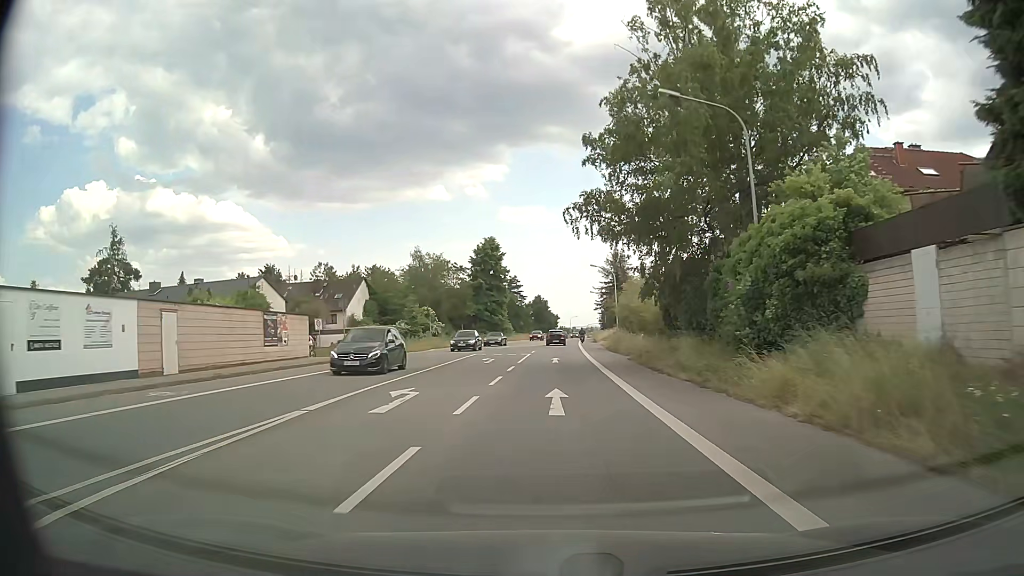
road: primary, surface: asphalt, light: Day
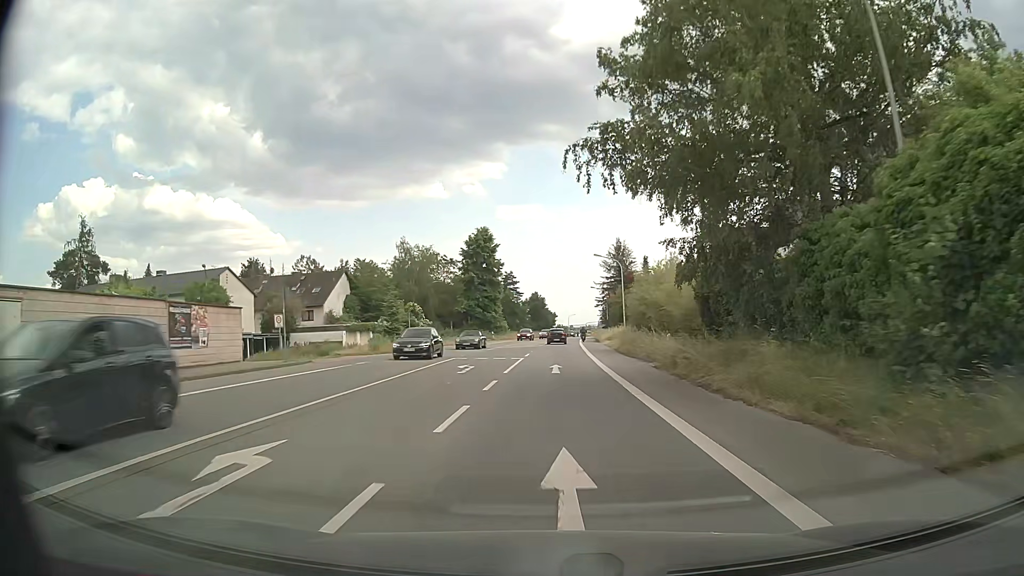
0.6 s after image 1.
(0.0, +8.1) m; 0°
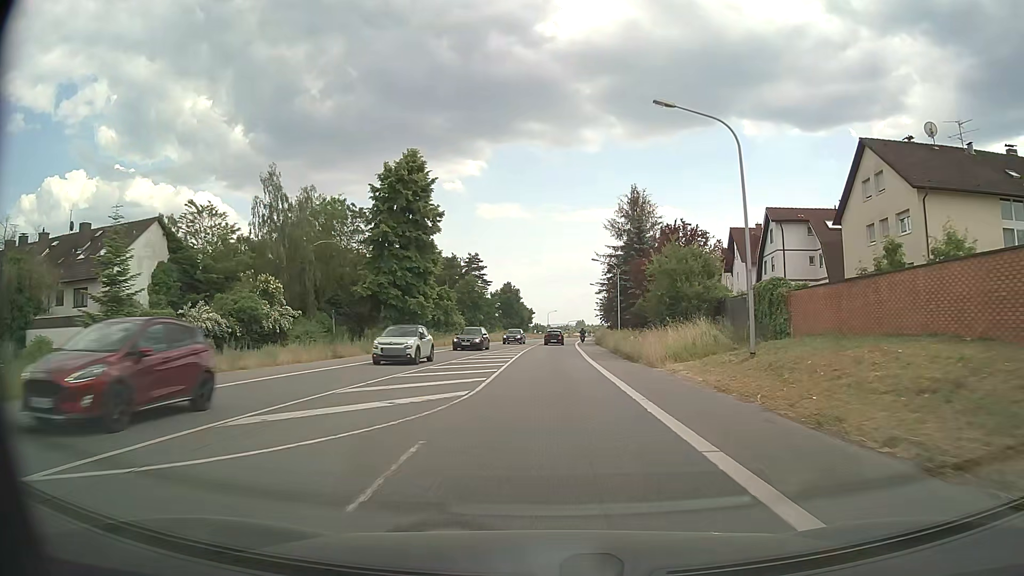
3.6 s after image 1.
(+0.7, +40.2) m; +2°
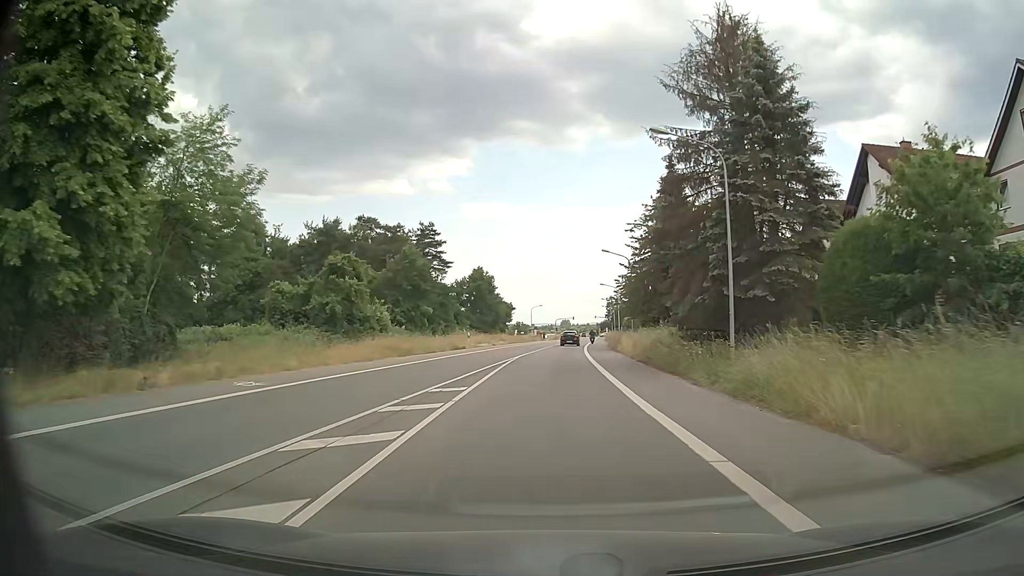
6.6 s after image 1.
(+0.4, +39.7) m; +1°
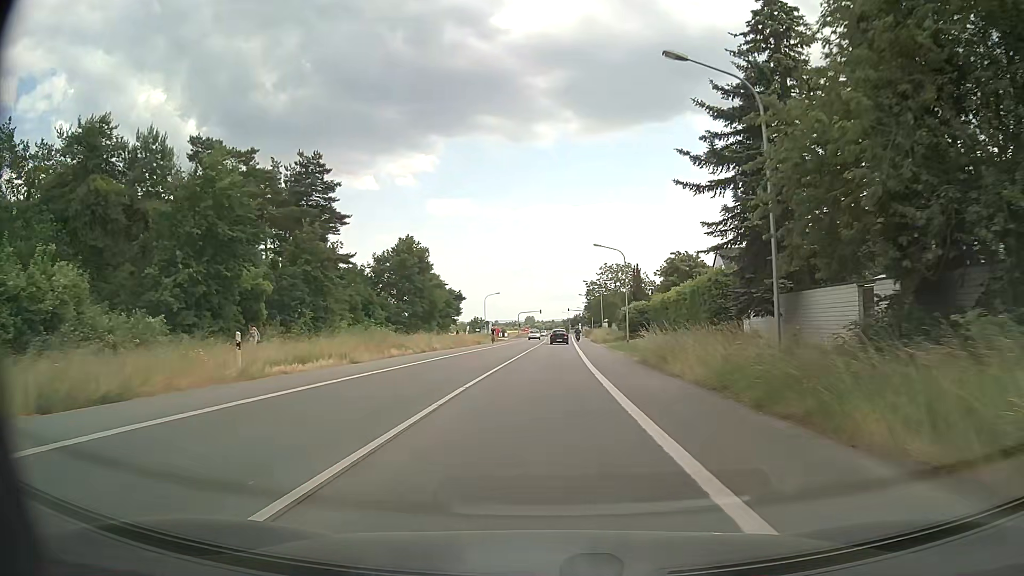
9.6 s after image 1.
(+1.1, +39.5) m; +3°
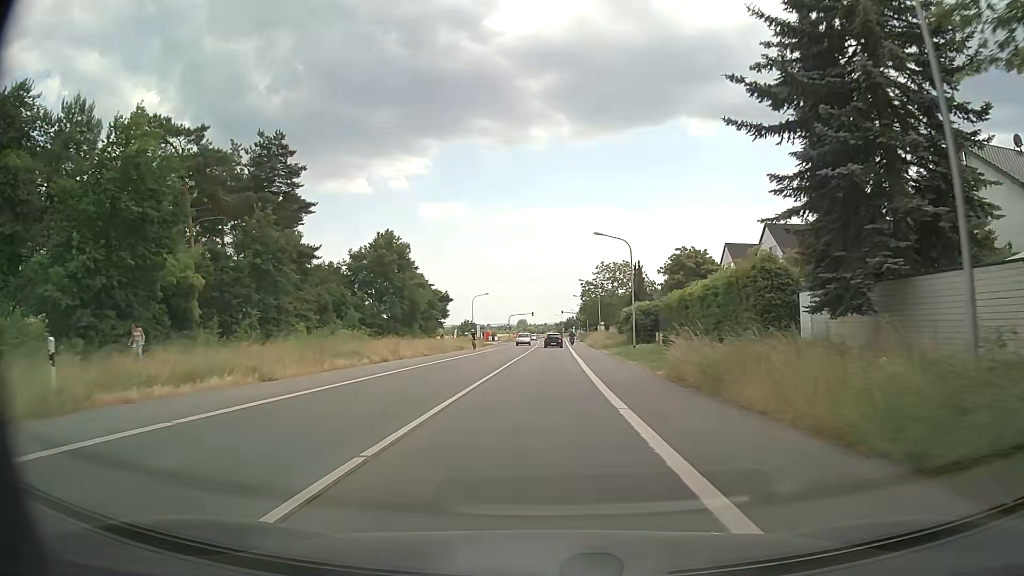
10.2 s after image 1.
(0.0, +7.9) m; +1°
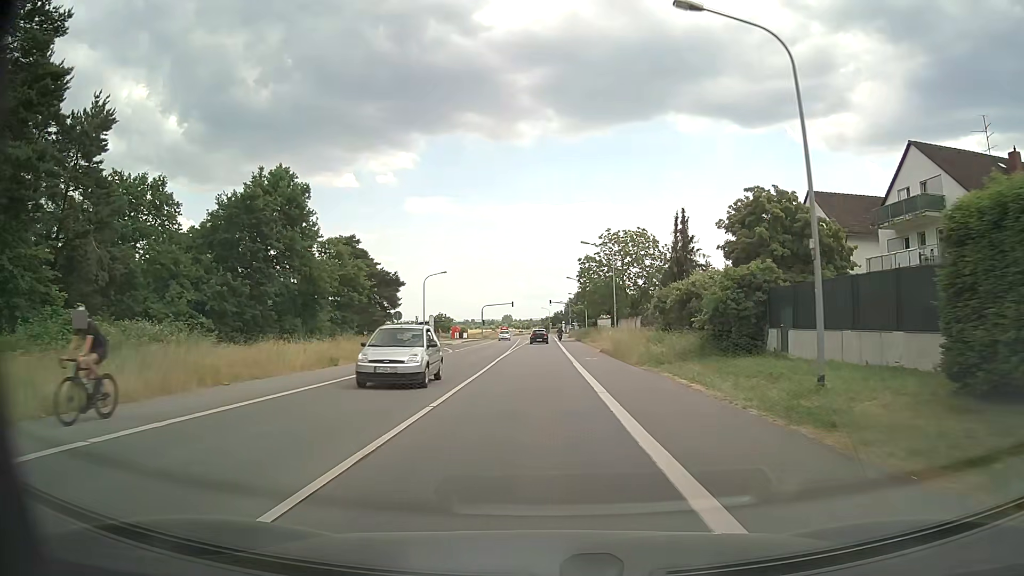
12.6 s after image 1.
(+0.4, +31.7) m; +1°
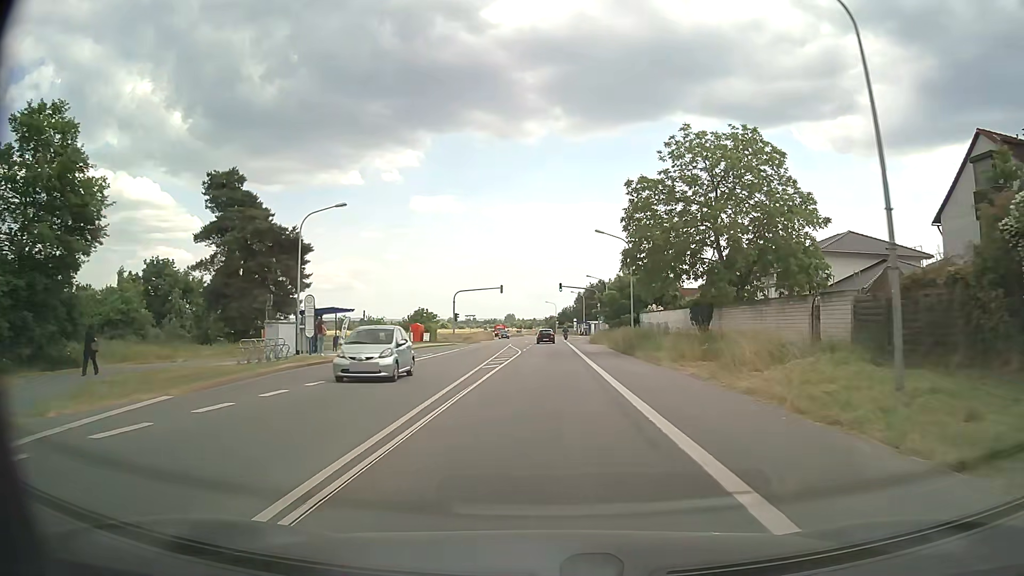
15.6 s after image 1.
(-0.2, +40.0) m; -1°
(0, +10) (0, +20) (0, +30) (0, +40) (+1, +50) (+1, +60) (+1, +70) (+1, +80) (+1, +90) (+1, +100) m
